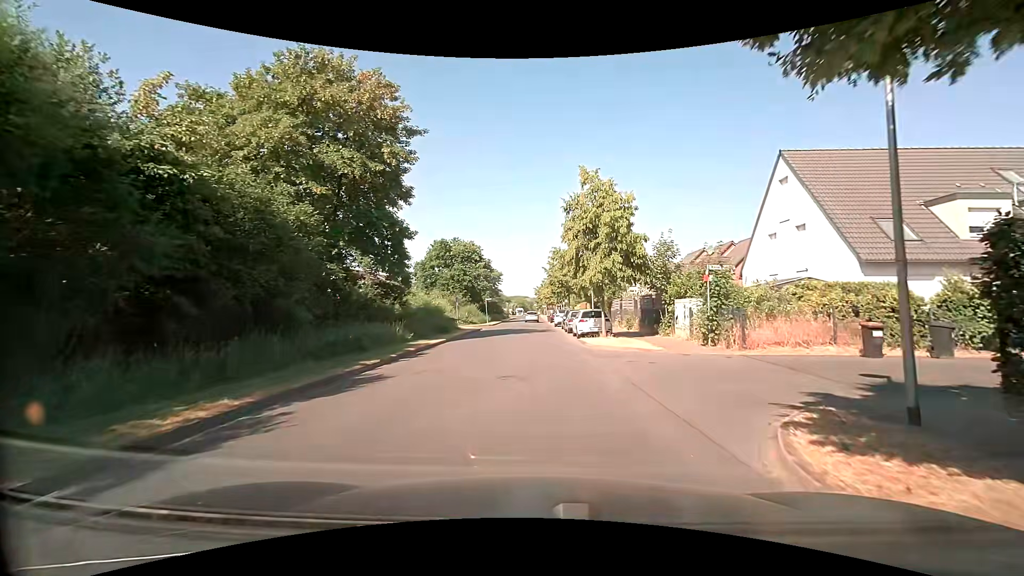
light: Day
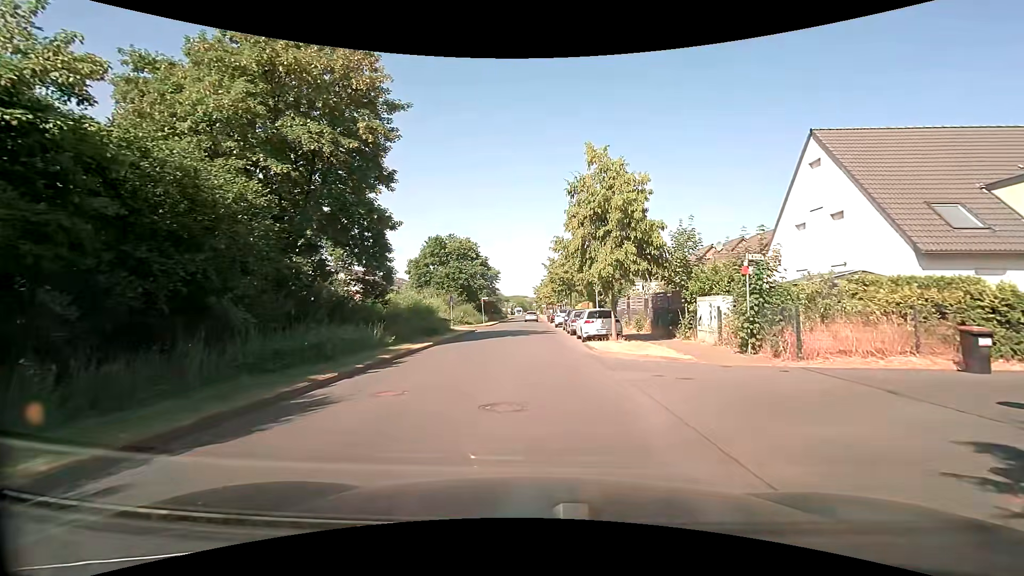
(0.0, +3.0) m; -1°
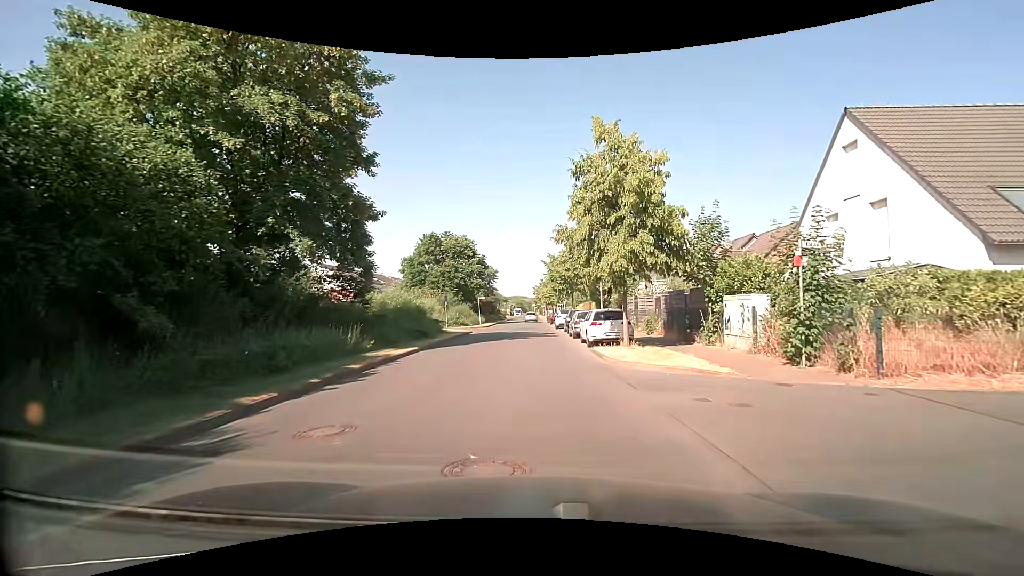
(0.0, +2.7) m; 0°
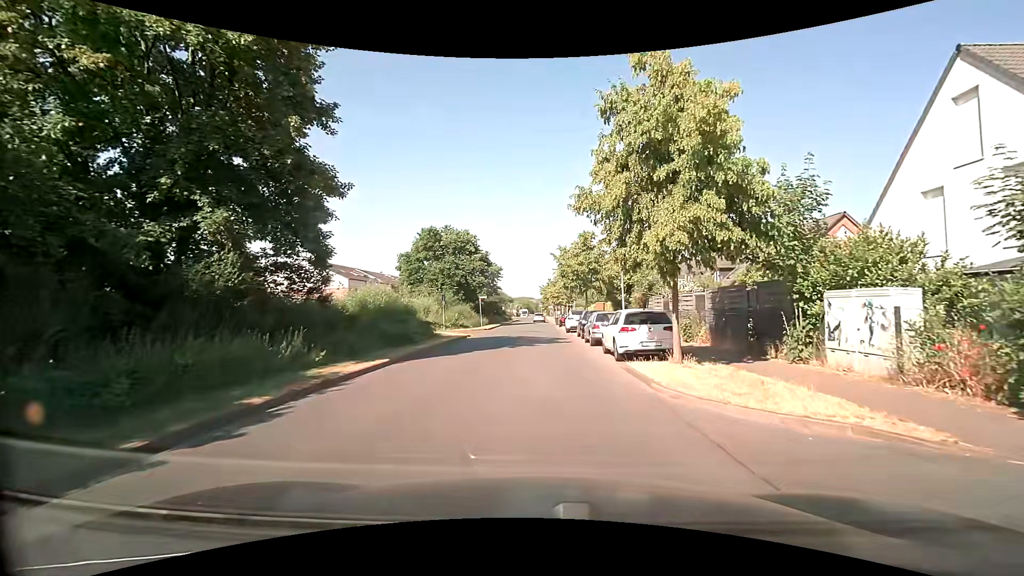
(0.0, +5.1) m; -1°
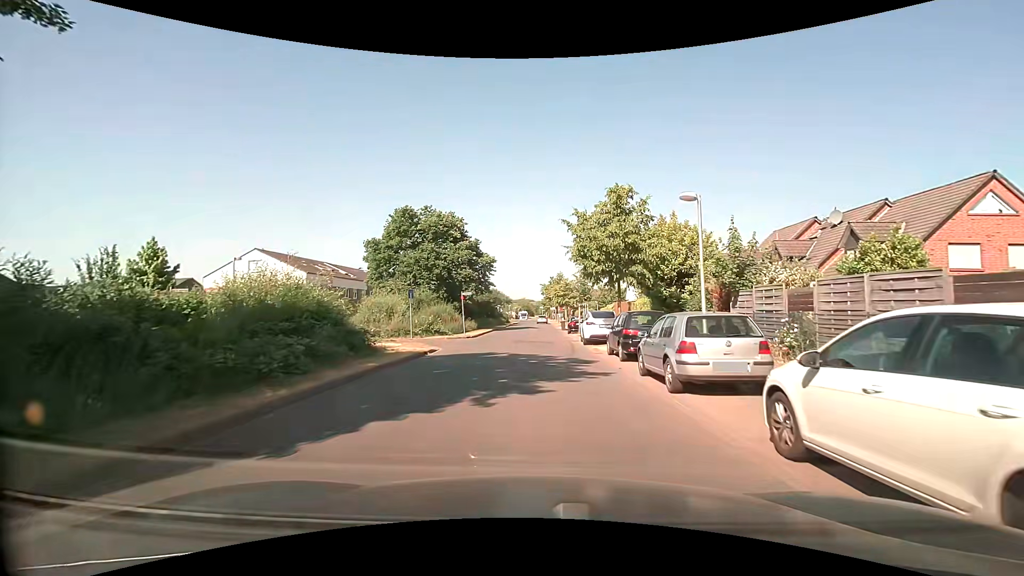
(-0.1, +12.1) m; 0°
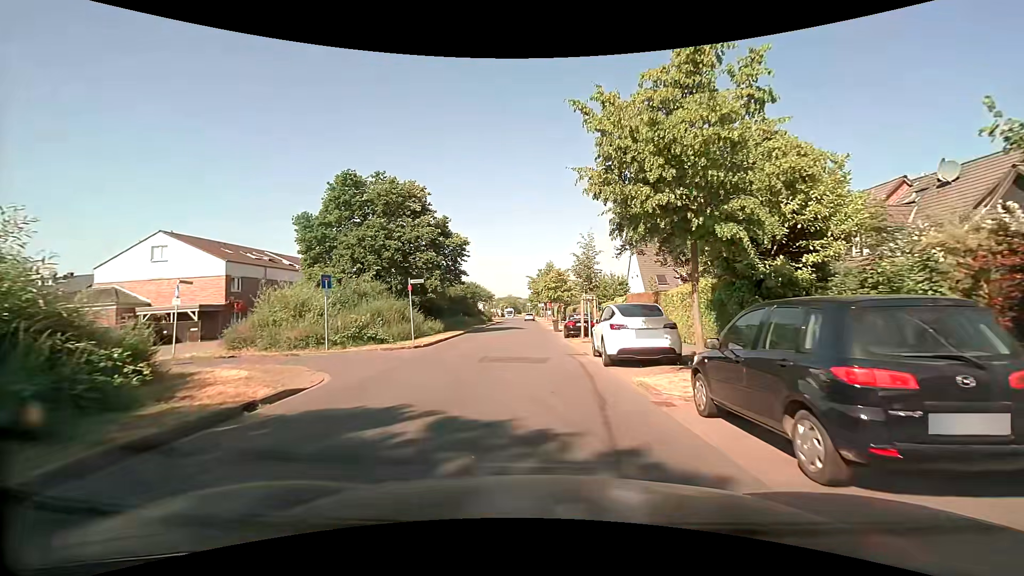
(+0.2, +11.2) m; +1°
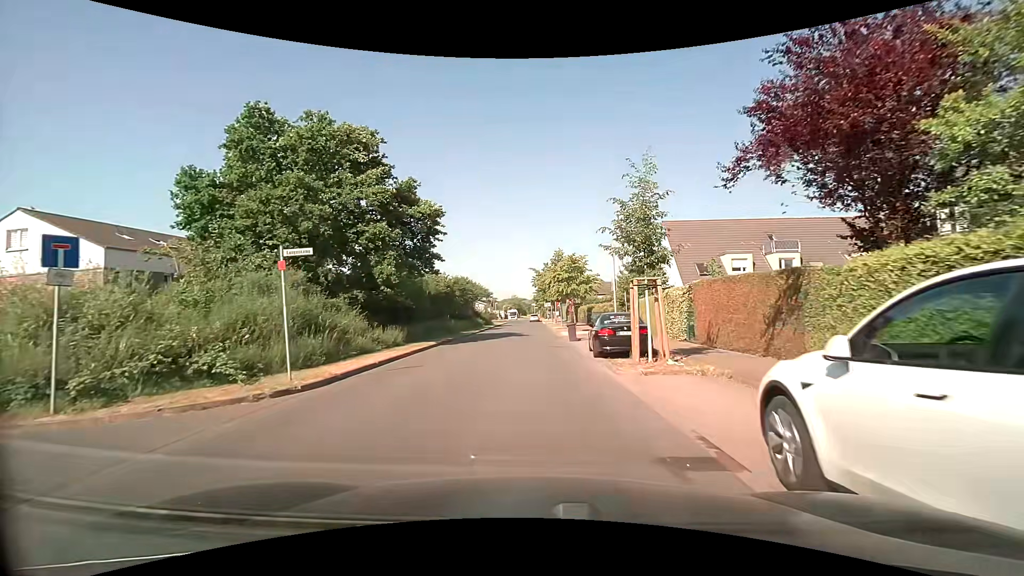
(+0.1, +12.1) m; 0°
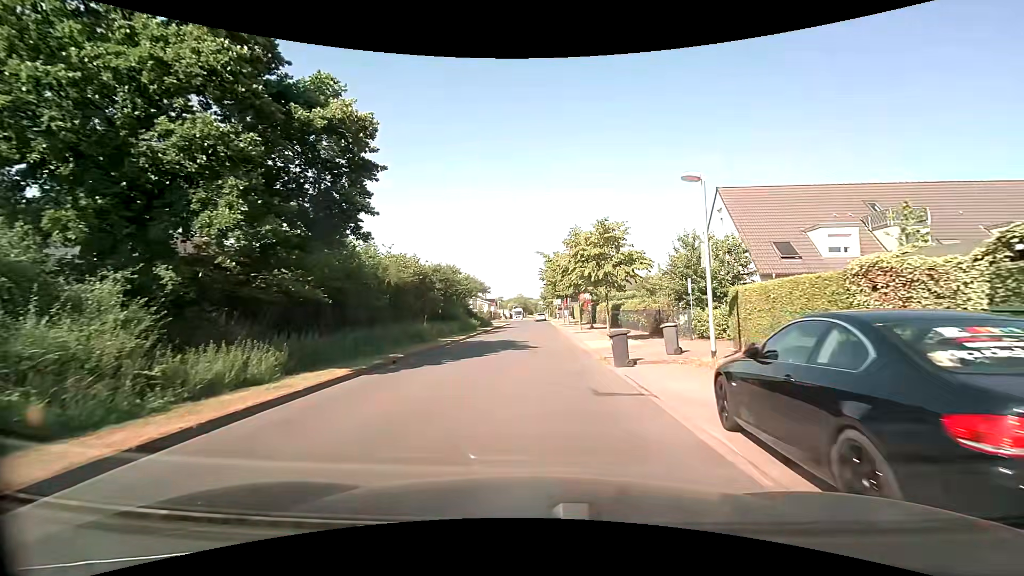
(-0.2, +12.5) m; -1°
